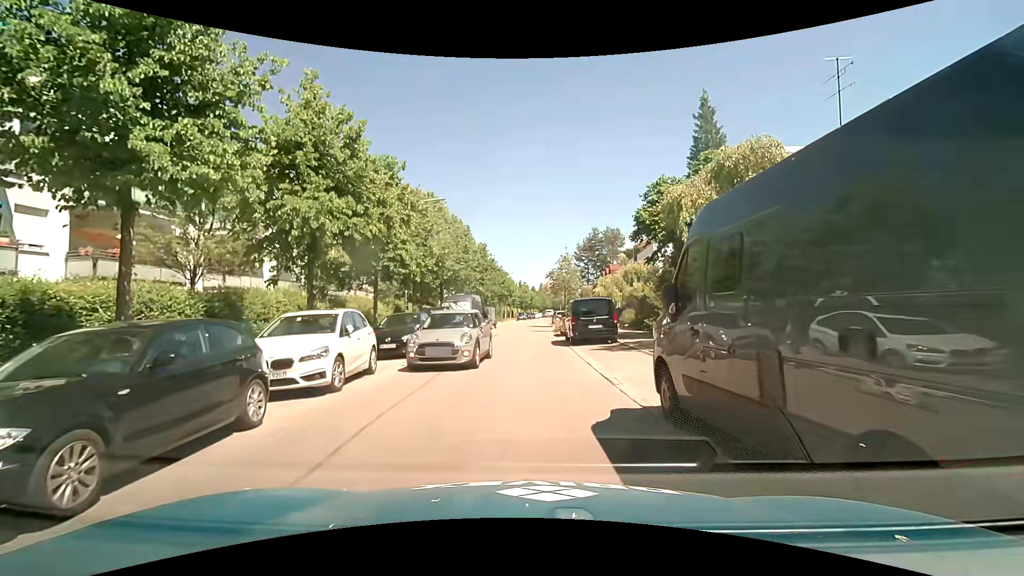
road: residential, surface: asphalt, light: Day
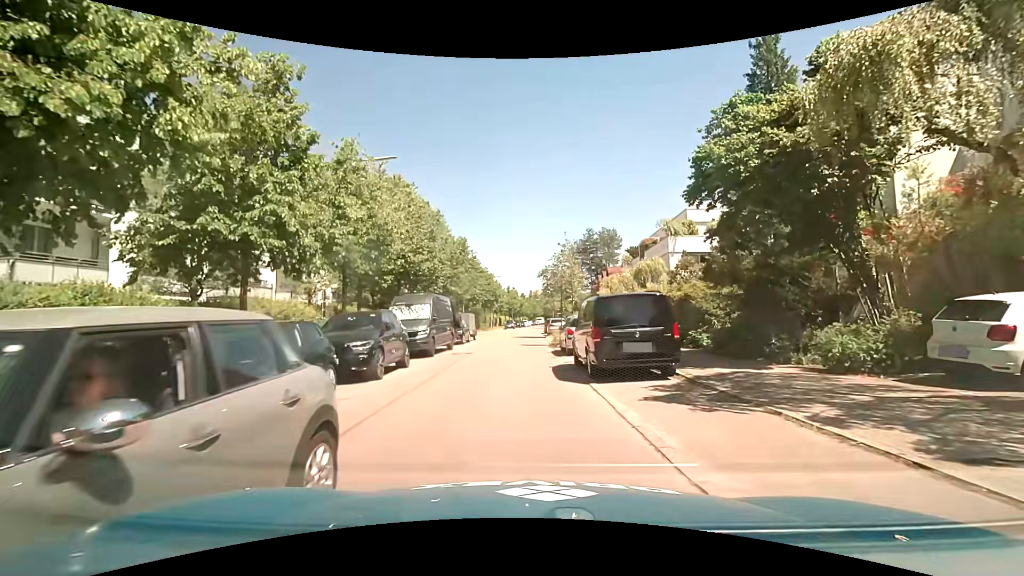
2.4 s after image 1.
(-0.2, +9.4) m; -1°
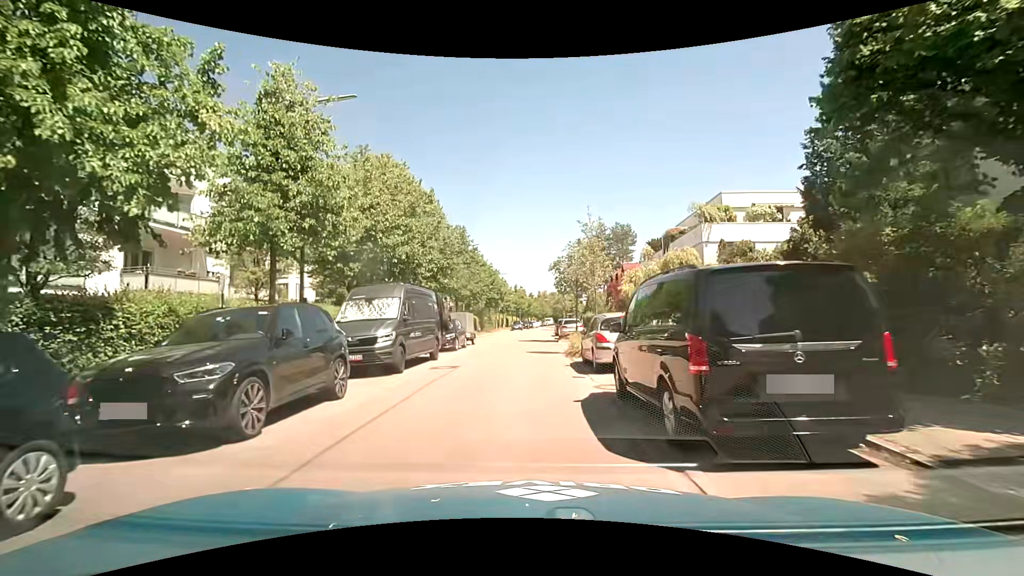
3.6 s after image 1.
(0.0, +6.0) m; +1°
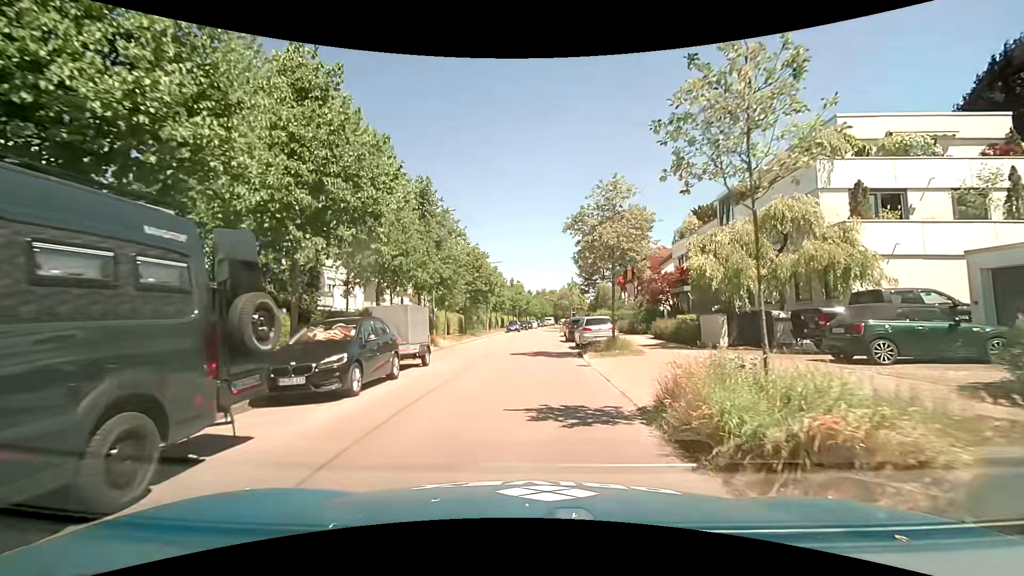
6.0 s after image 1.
(-0.5, +14.2) m; -1°
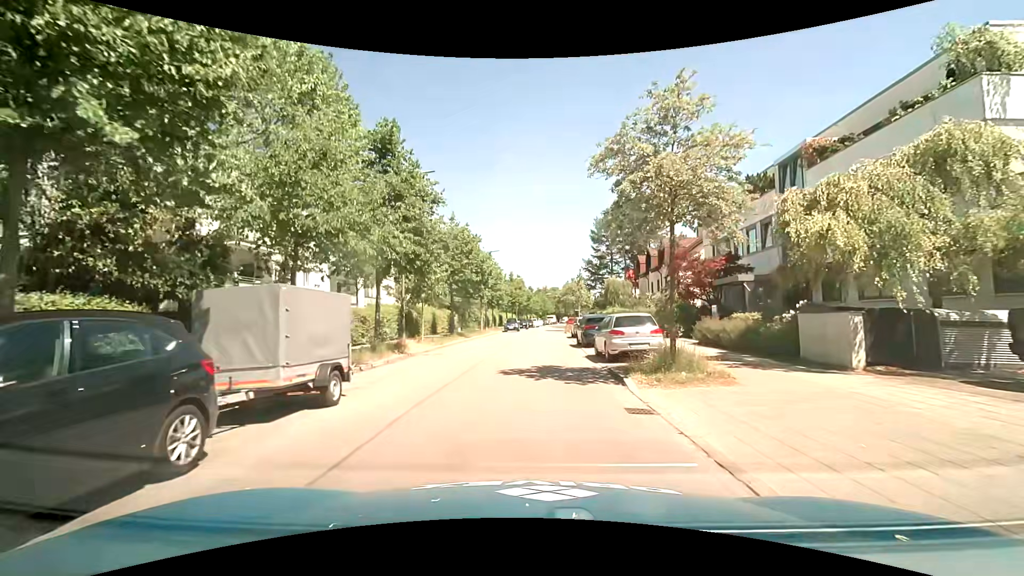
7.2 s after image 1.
(0.0, +7.6) m; 0°
(0, +10) (0, +20) (0, +30) (0, +40) (+1, +50) (+1, +60) (+2, +70) (+2, +80) (+3, +90) (+4, +100) m
